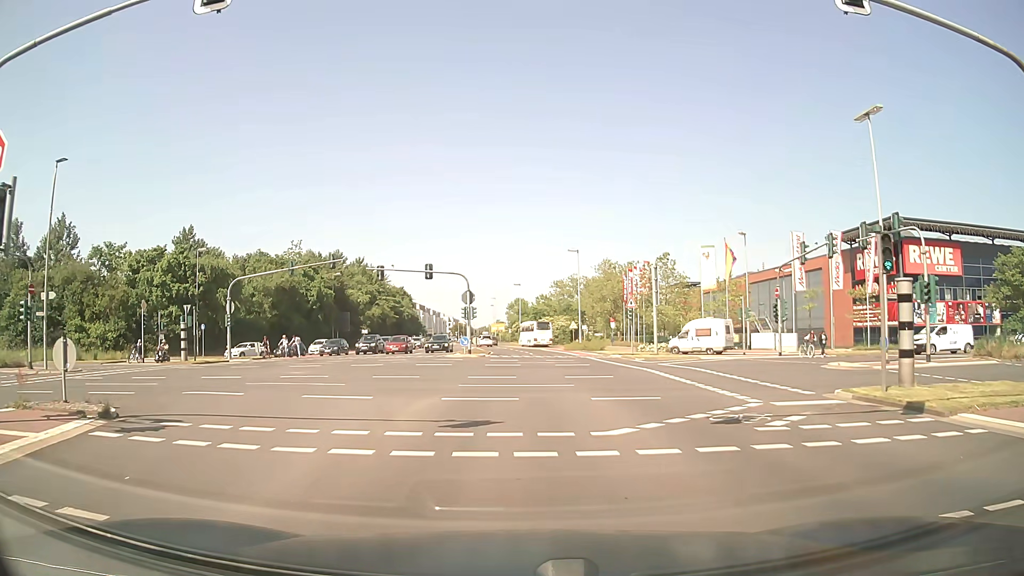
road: secondary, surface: asphalt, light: Day
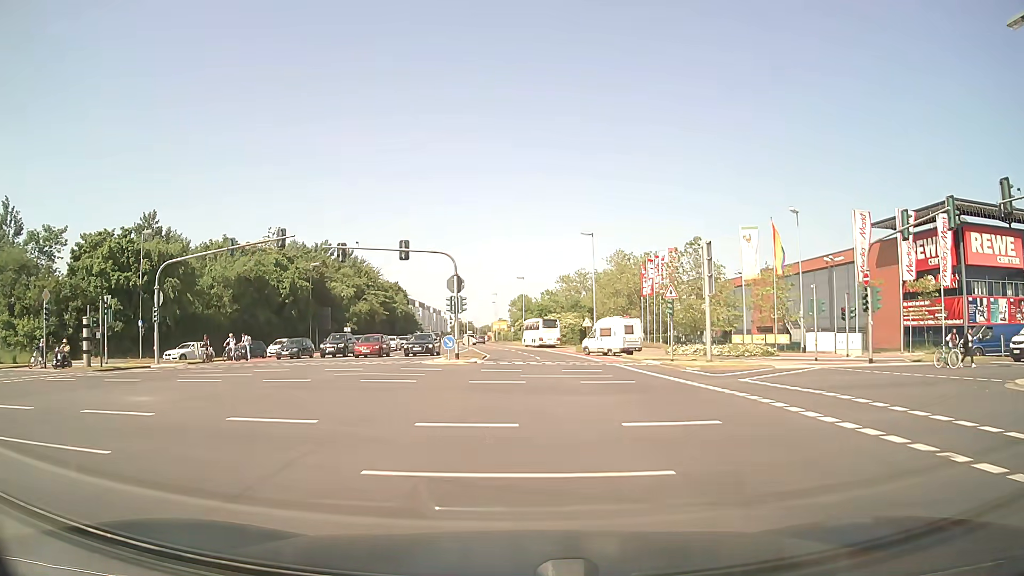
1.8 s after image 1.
(0.0, +12.0) m; 0°
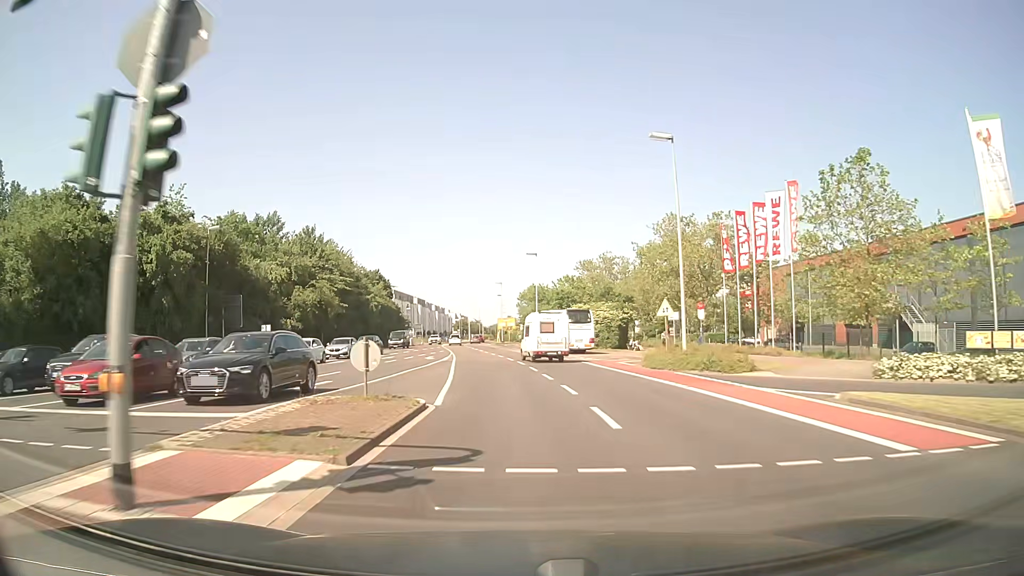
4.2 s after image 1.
(-0.3, +31.2) m; -1°
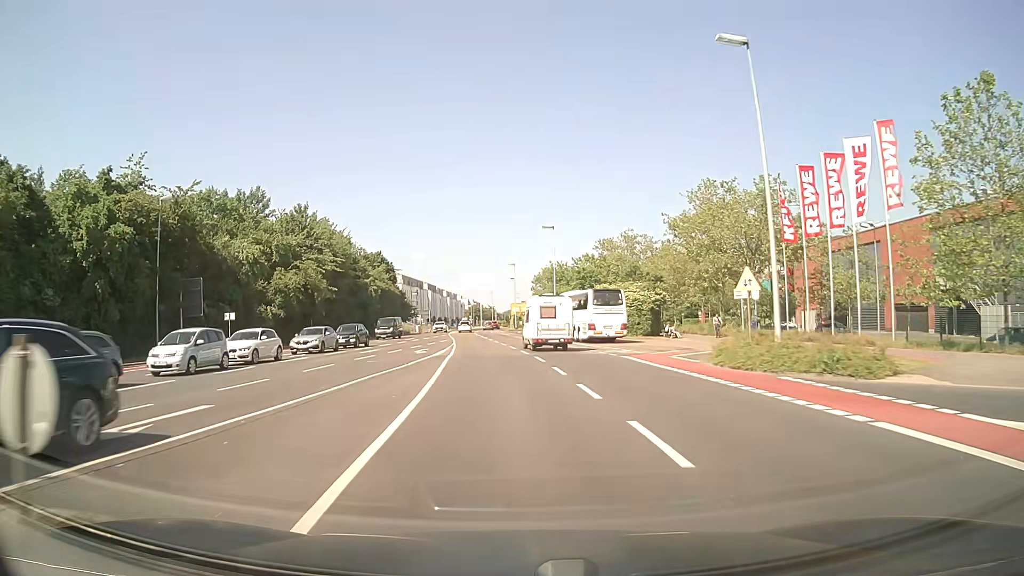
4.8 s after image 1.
(-0.1, +9.6) m; -1°
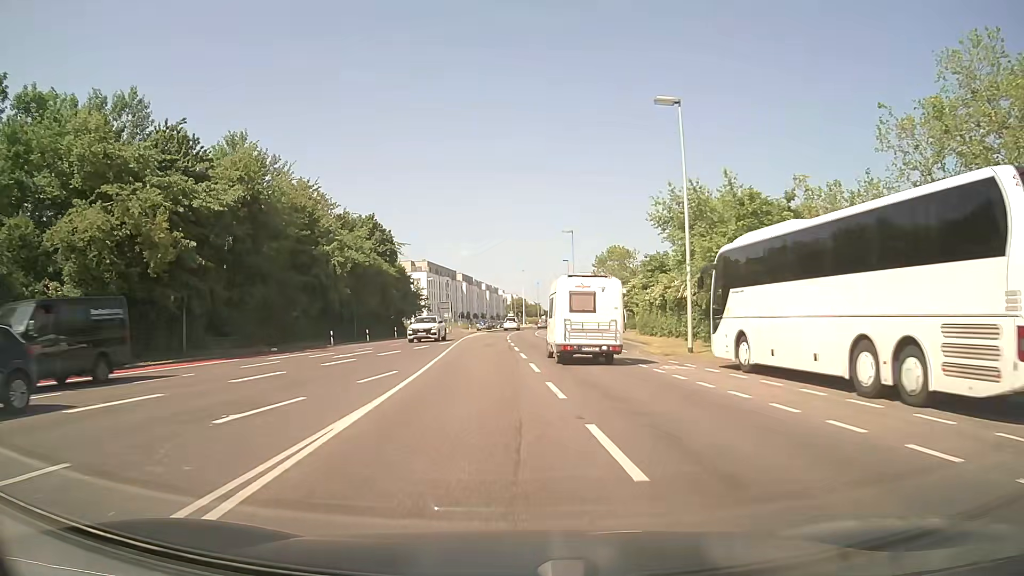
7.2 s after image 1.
(-1.5, +36.3) m; -4°
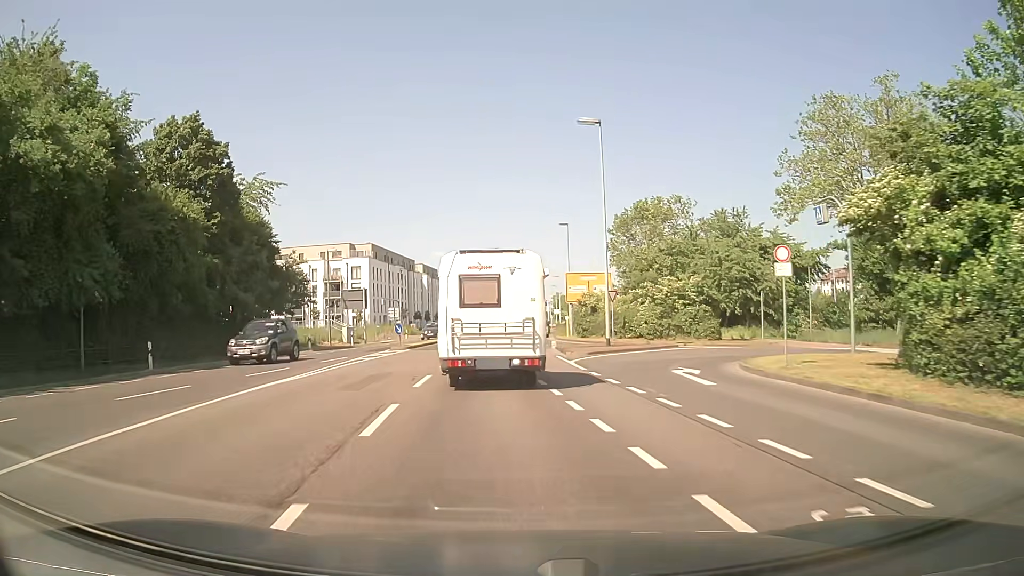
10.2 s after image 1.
(+0.6, +39.5) m; +2°
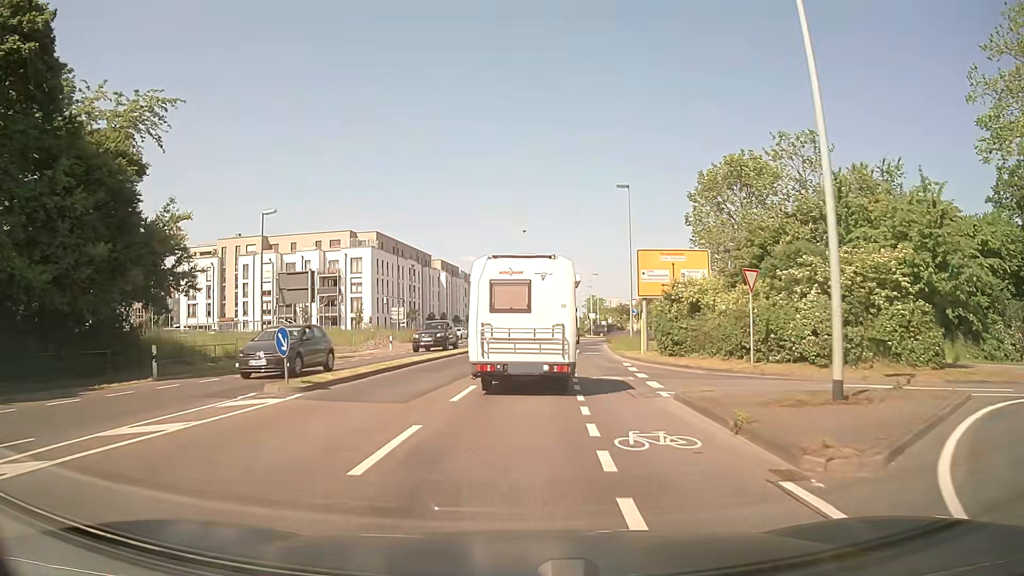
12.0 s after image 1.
(-0.6, +19.7) m; -2°
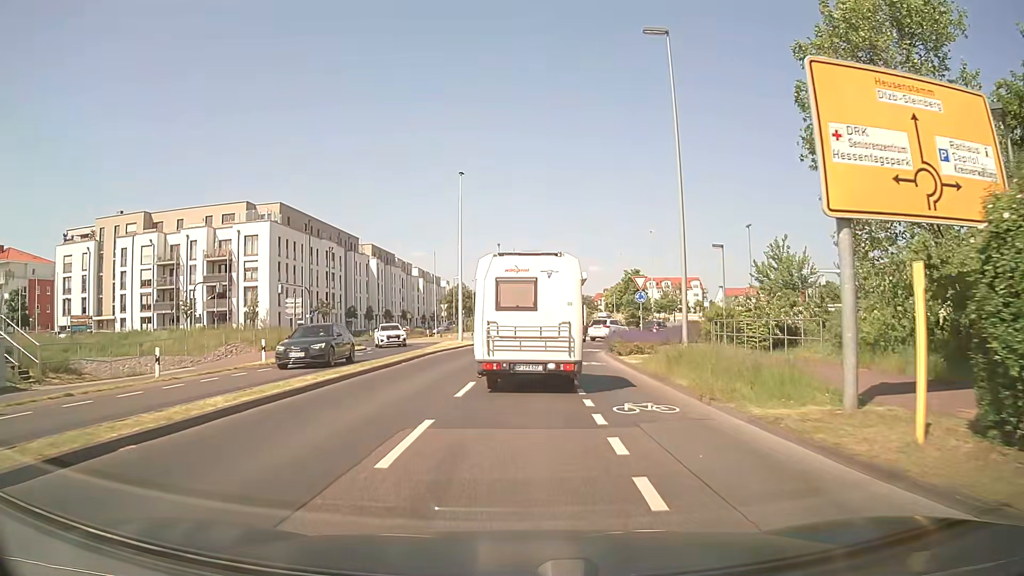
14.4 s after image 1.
(+0.9, +23.5) m; +4°
(0, +10) (+1, +20) (+2, +30) (+4, +39) (+10, +48) (+15, +56) (+14, +66) (+9, +74) (+3, +83) (+1, +92) m
